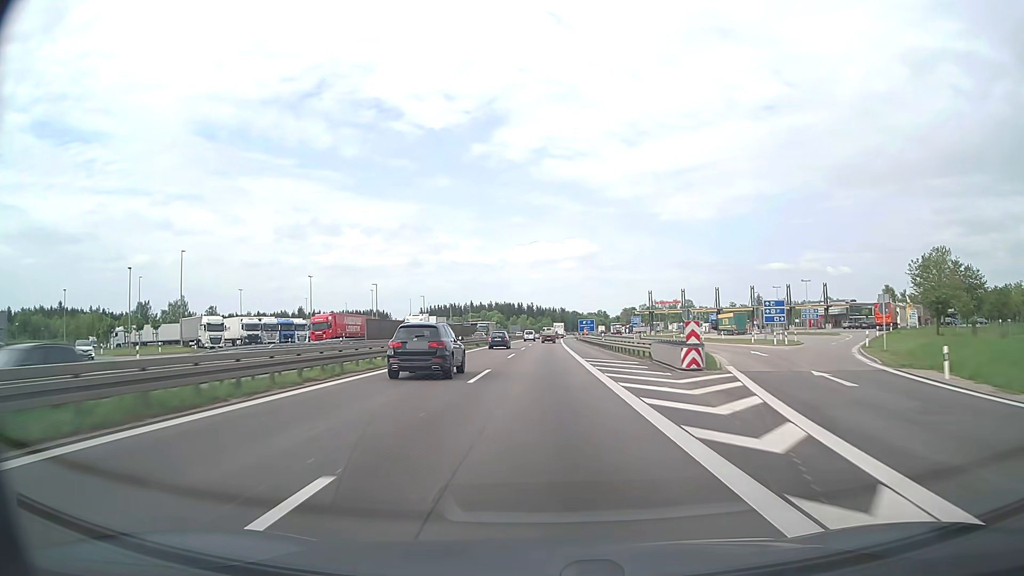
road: motorway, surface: asphalt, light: Day
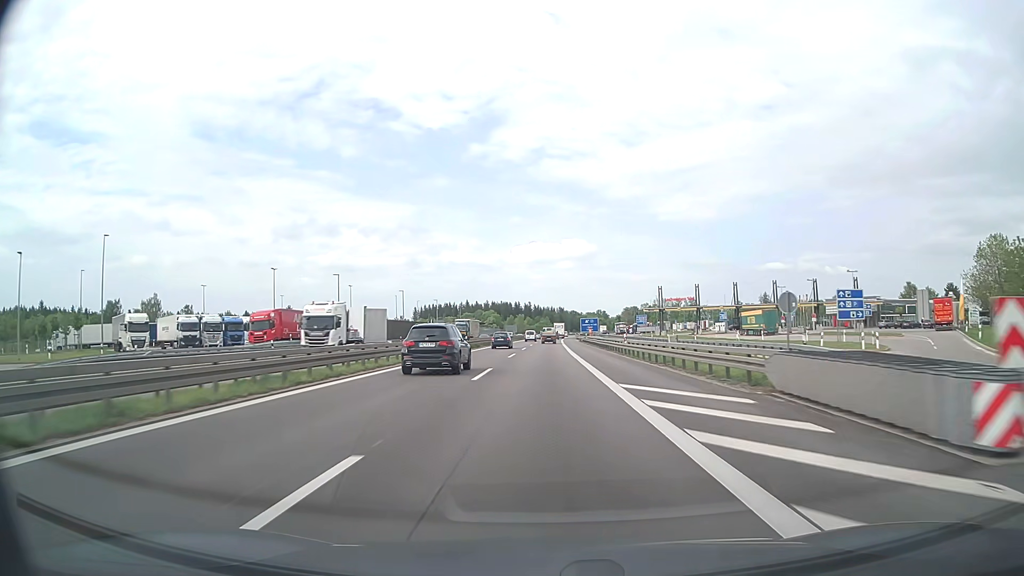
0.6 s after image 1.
(0.0, +17.1) m; 0°
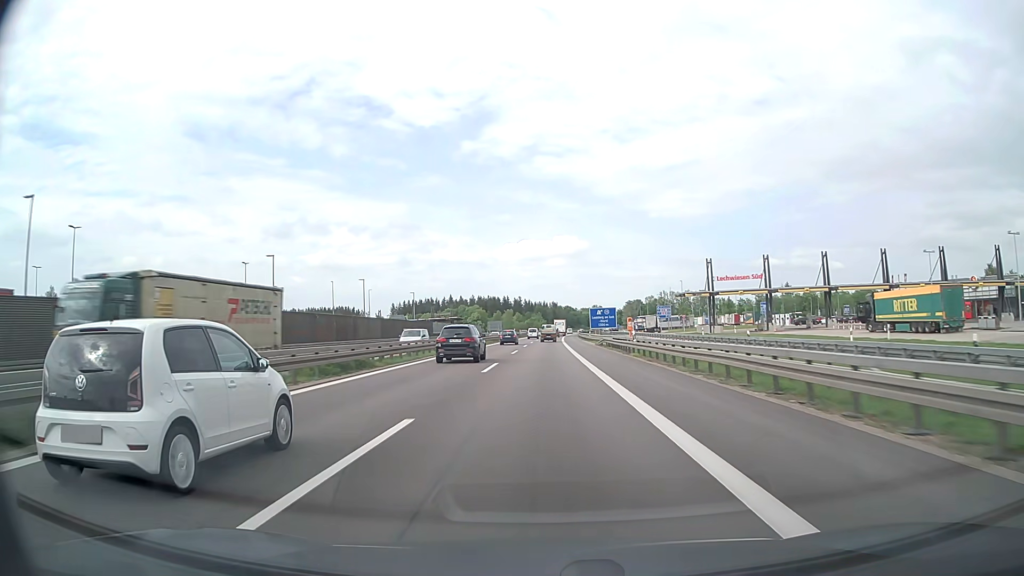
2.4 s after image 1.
(+0.2, +51.0) m; +1°
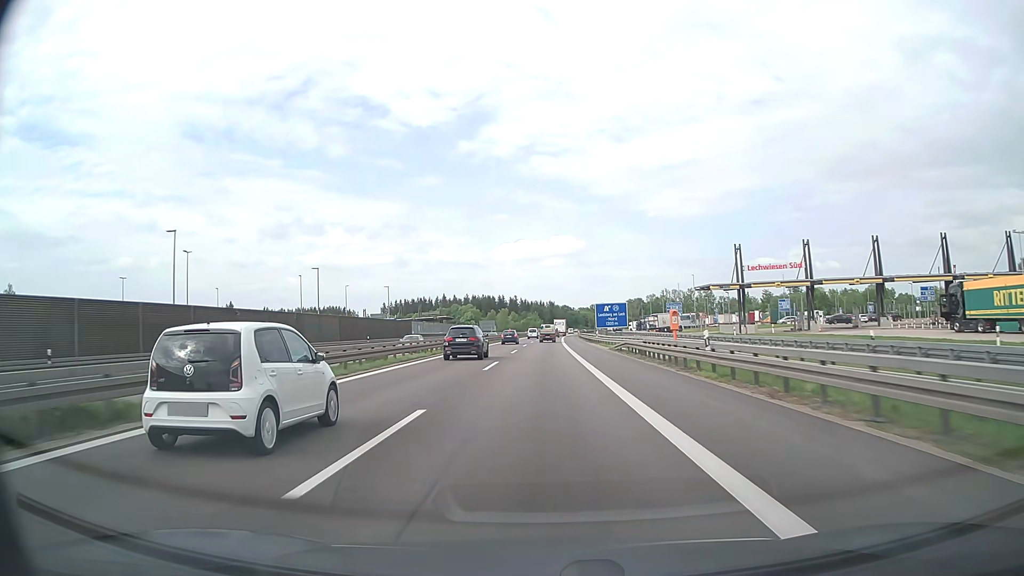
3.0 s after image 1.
(0.0, +16.8) m; 0°
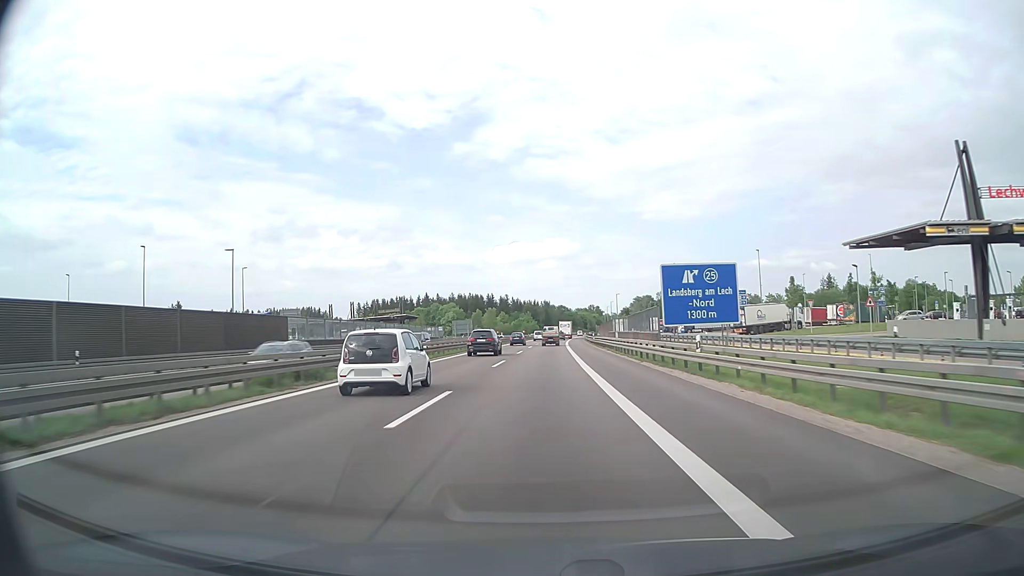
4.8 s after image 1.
(+0.3, +50.0) m; 0°
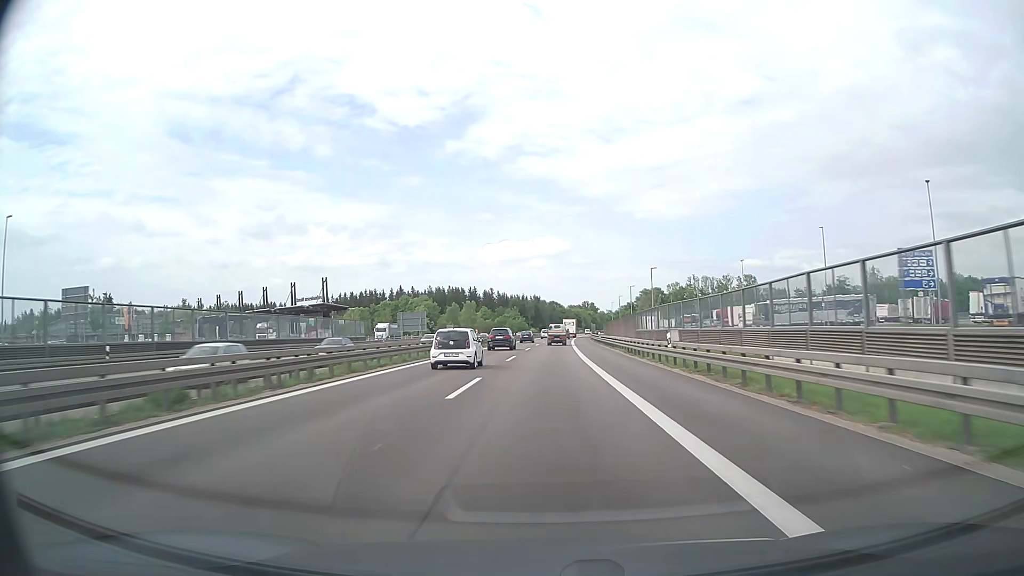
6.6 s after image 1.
(+0.2, +50.3) m; +1°
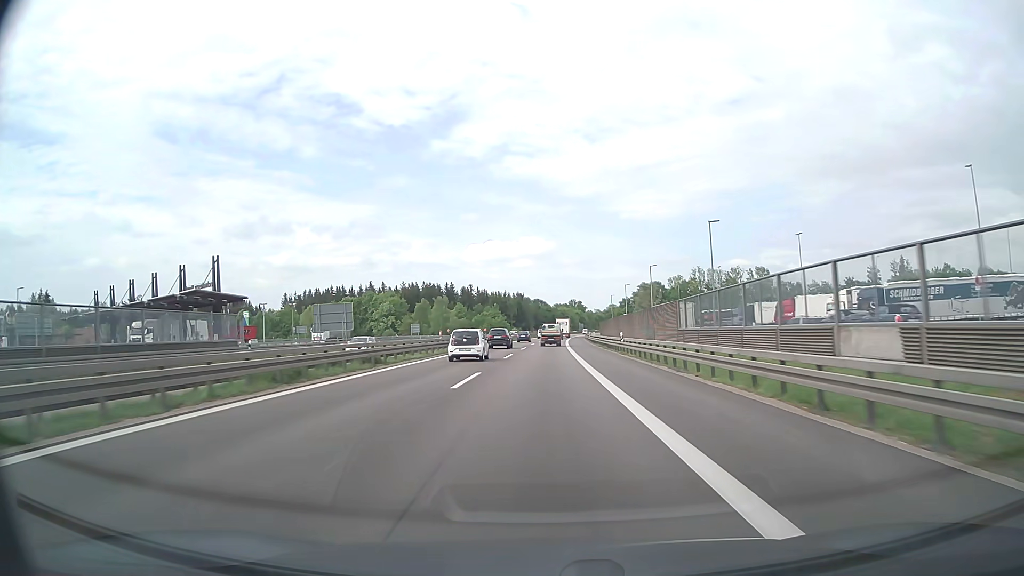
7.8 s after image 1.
(+0.5, +33.7) m; +1°
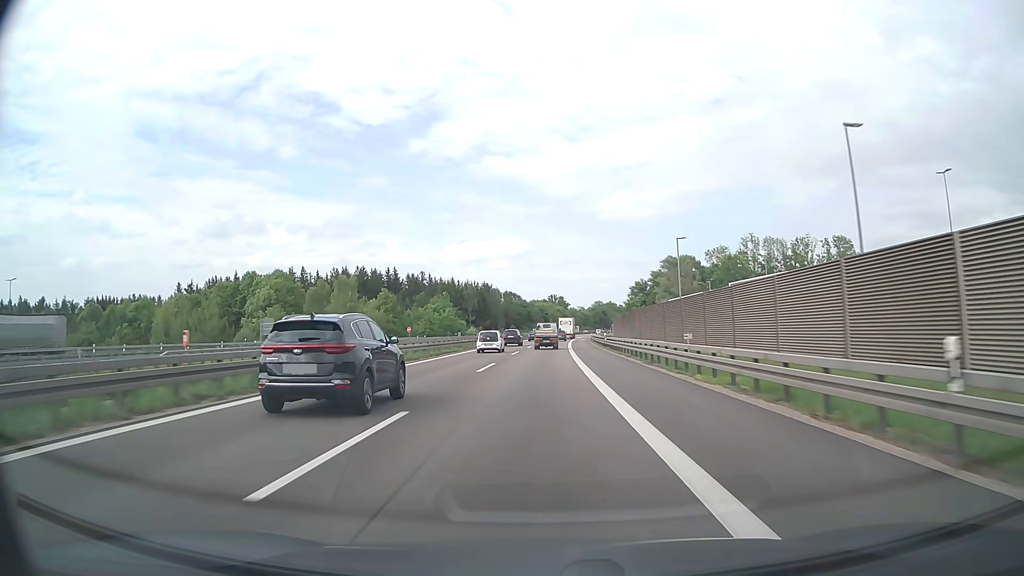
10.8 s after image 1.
(+1.5, +83.0) m; +2°
(0, +10) (0, +20) (0, +30) (0, +40) (+1, +50) (+1, +60) (+1, +70) (+2, +80) (+2, +90) (+3, +100) m
